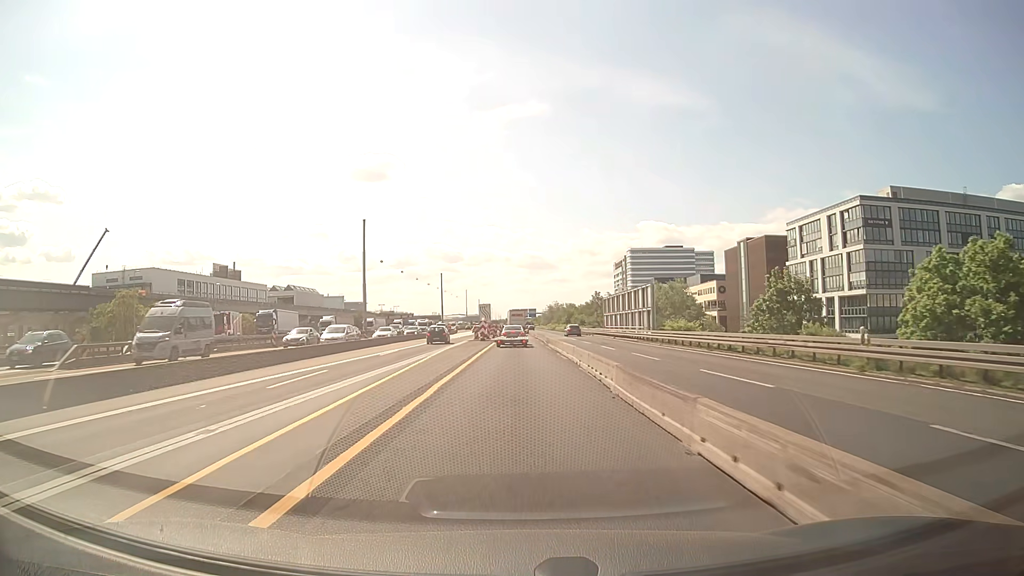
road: motorway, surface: asphalt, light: Day
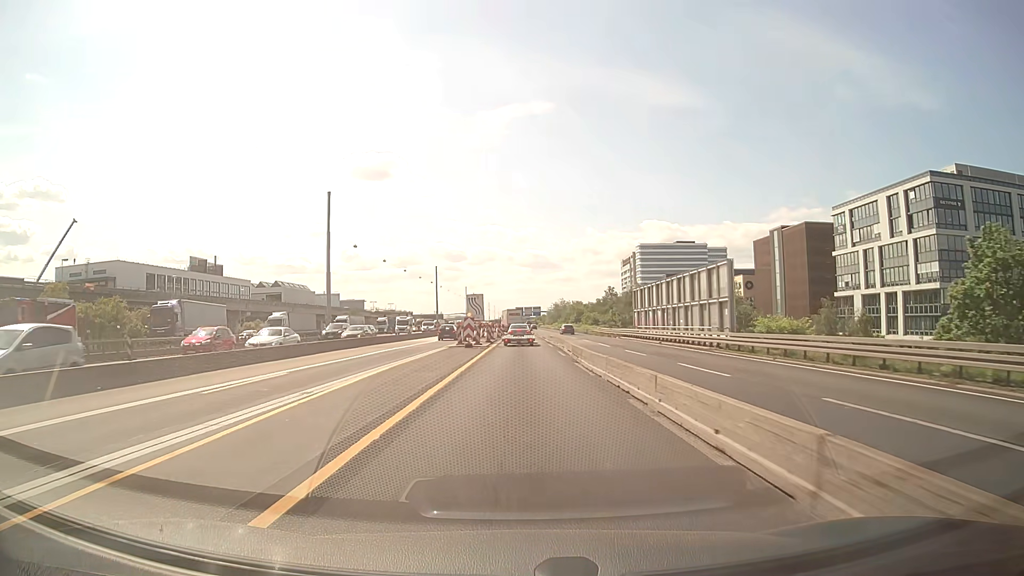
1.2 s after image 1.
(-0.1, +20.7) m; 0°
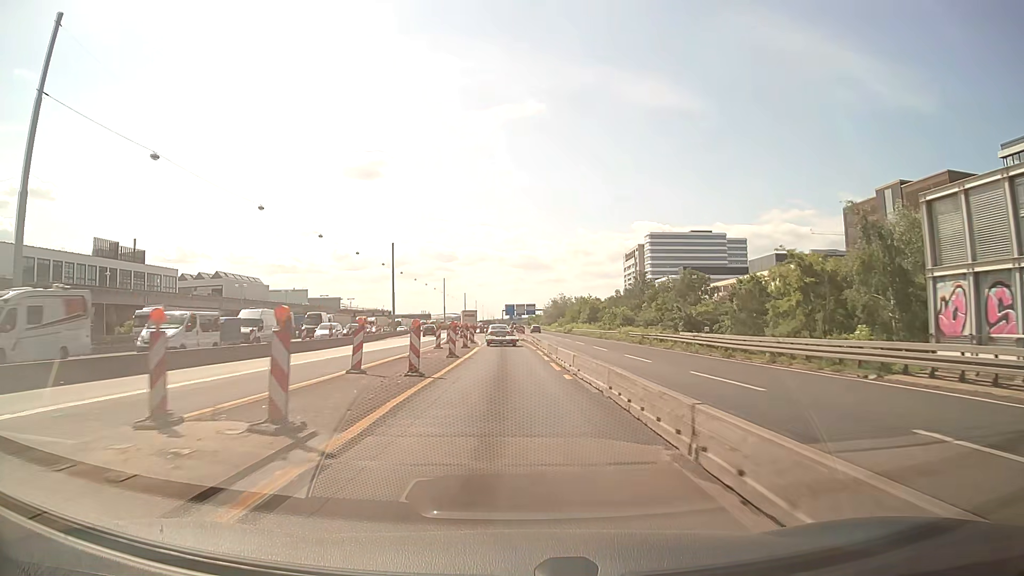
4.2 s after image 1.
(+0.4, +52.1) m; +1°
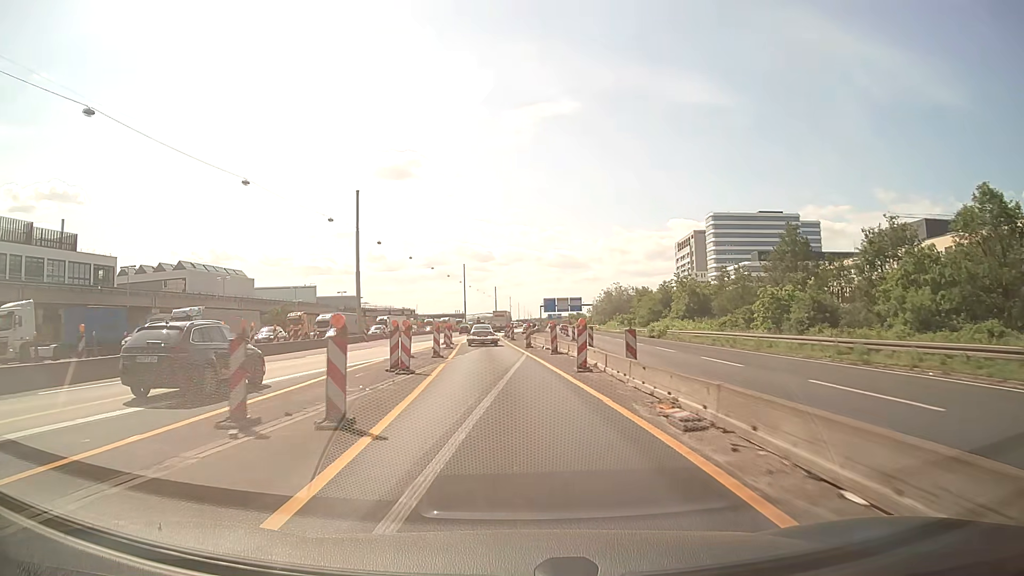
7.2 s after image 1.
(-1.2, +52.3) m; -3°
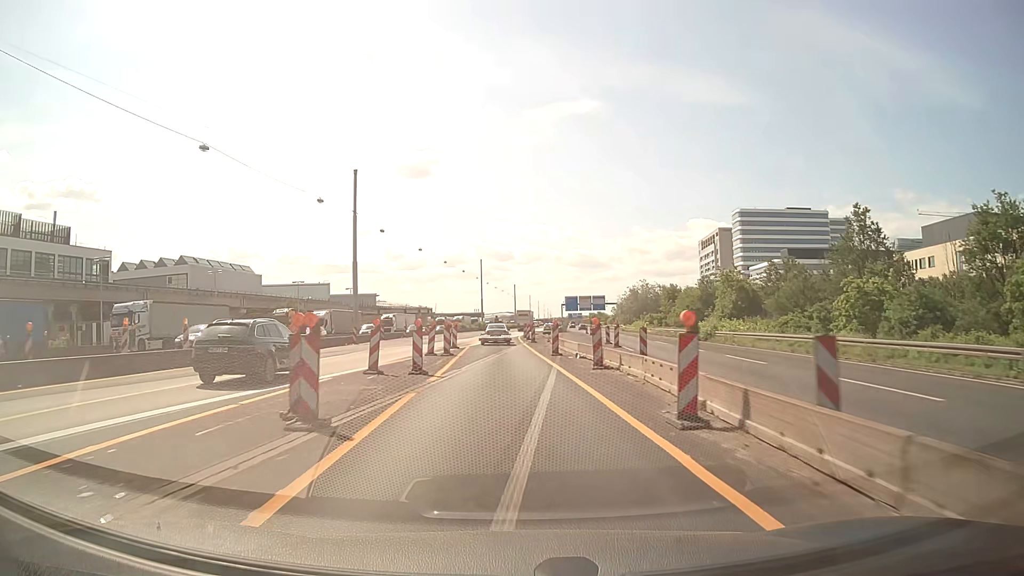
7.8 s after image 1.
(-0.2, +10.3) m; -2°
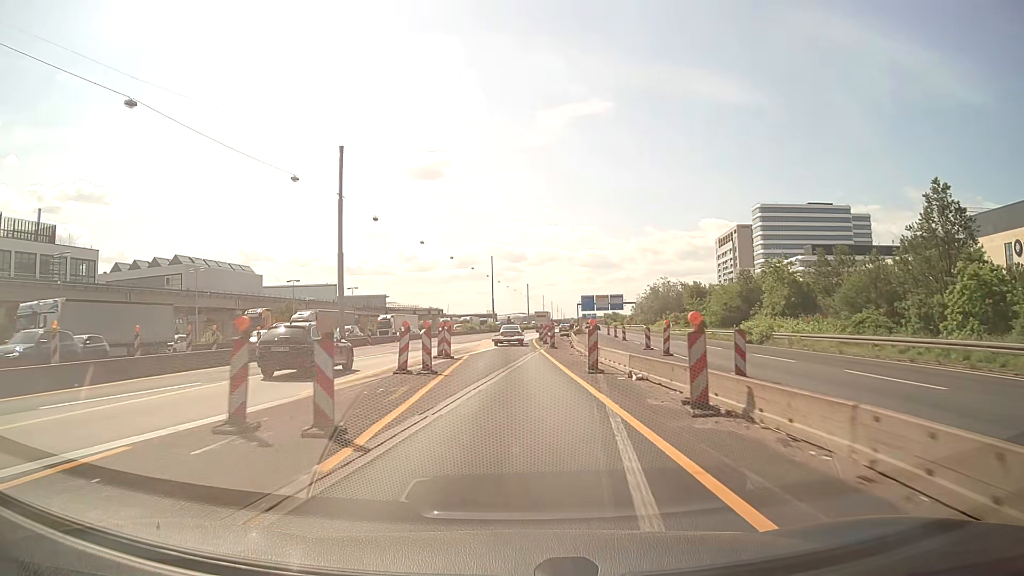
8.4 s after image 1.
(-0.1, +10.2) m; -1°
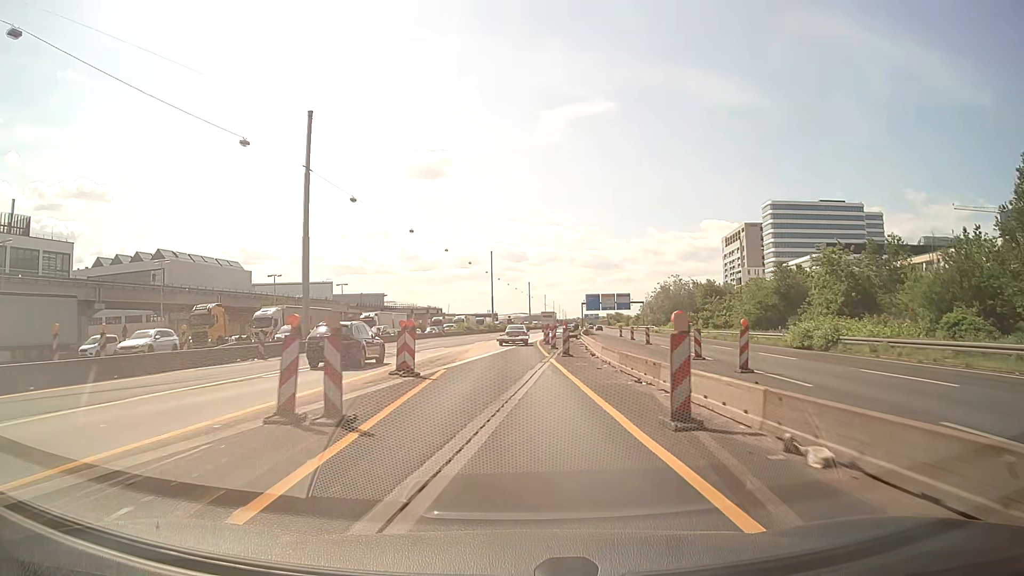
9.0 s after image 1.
(-0.1, +10.1) m; 0°
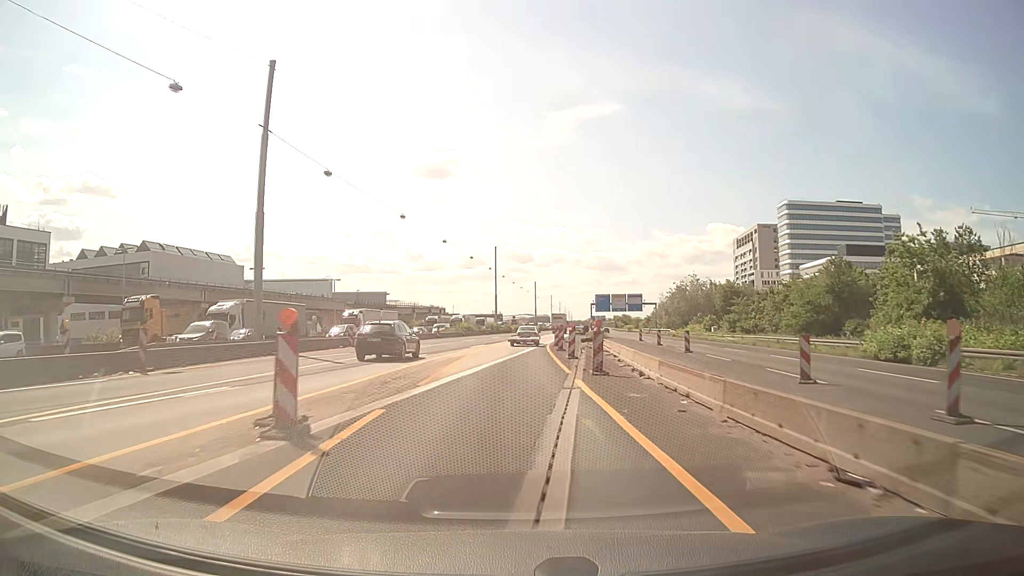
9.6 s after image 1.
(0.0, +10.0) m; 0°
(0, +10) (0, +20) (-1, +30) (0, +40) (0, +50) (+1, +60) (+2, +70) (+2, +80) (+3, +90) (+4, +100) m
